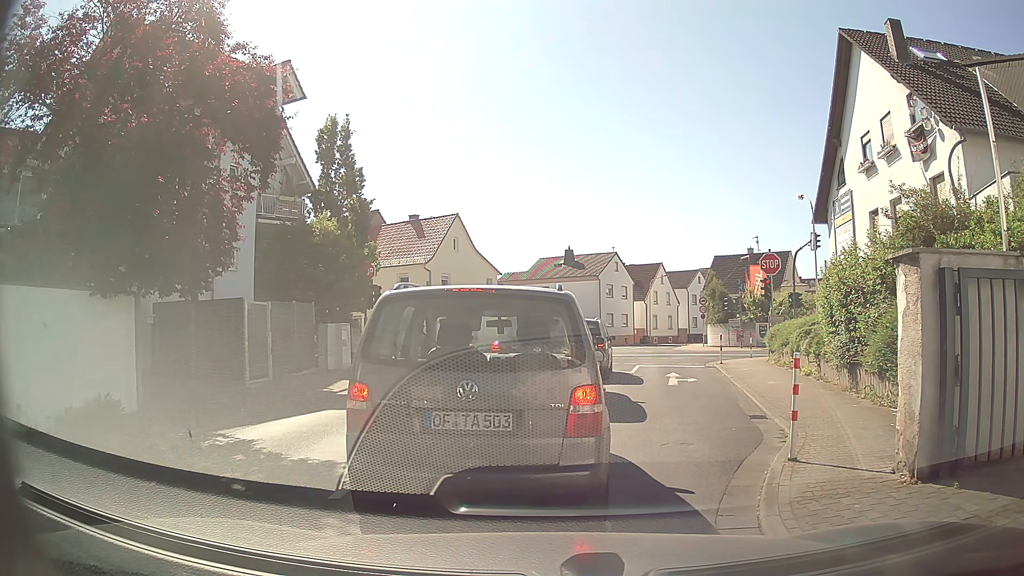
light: Day
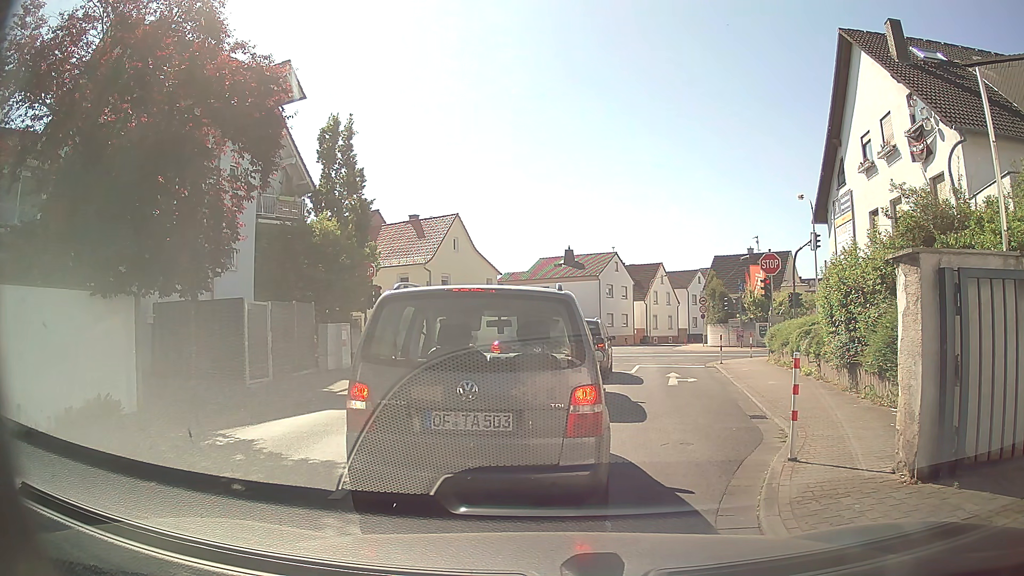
(0.0, 0.0) m; 0°
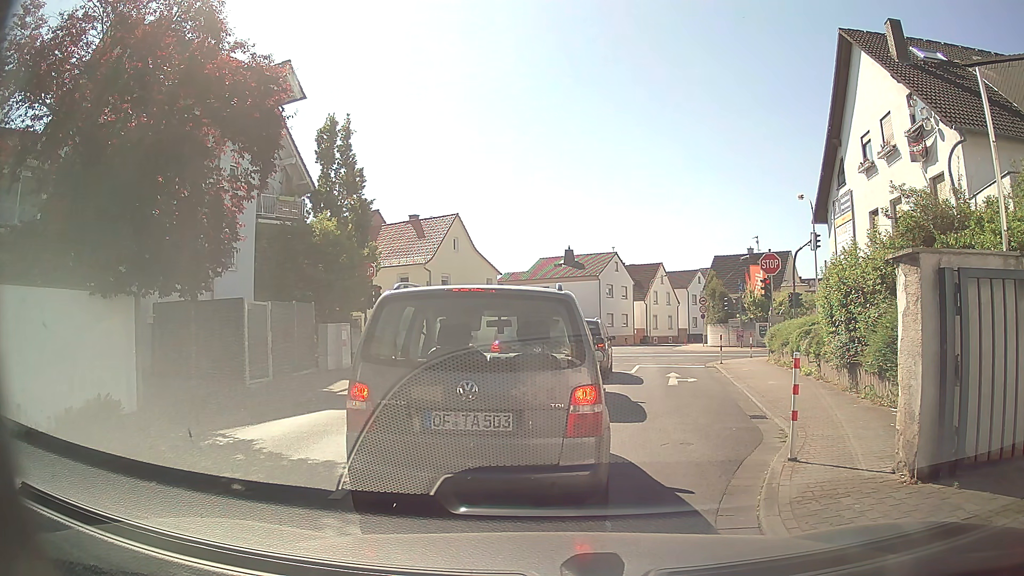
(0.0, 0.0) m; 0°
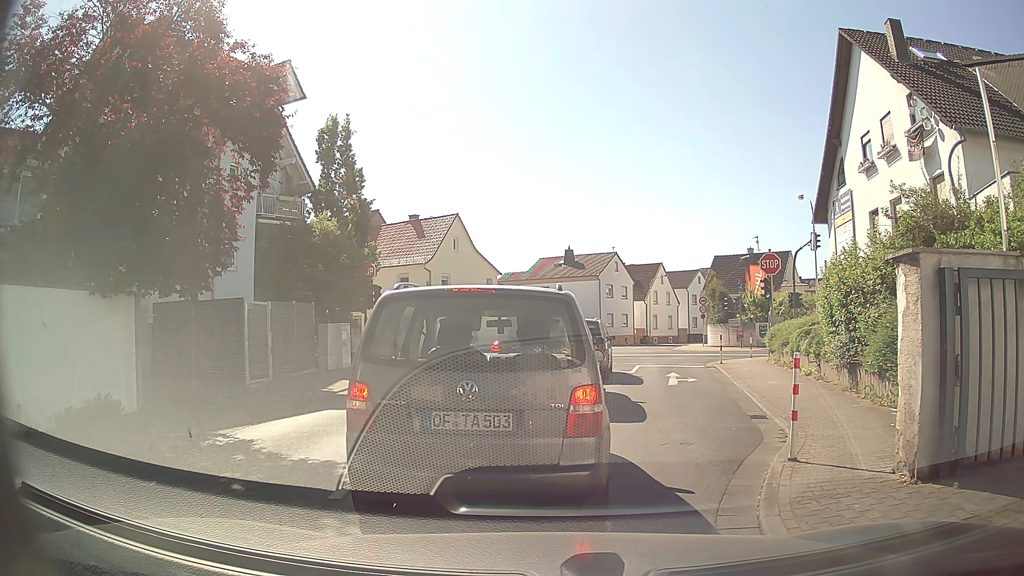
(0.0, 0.0) m; 0°
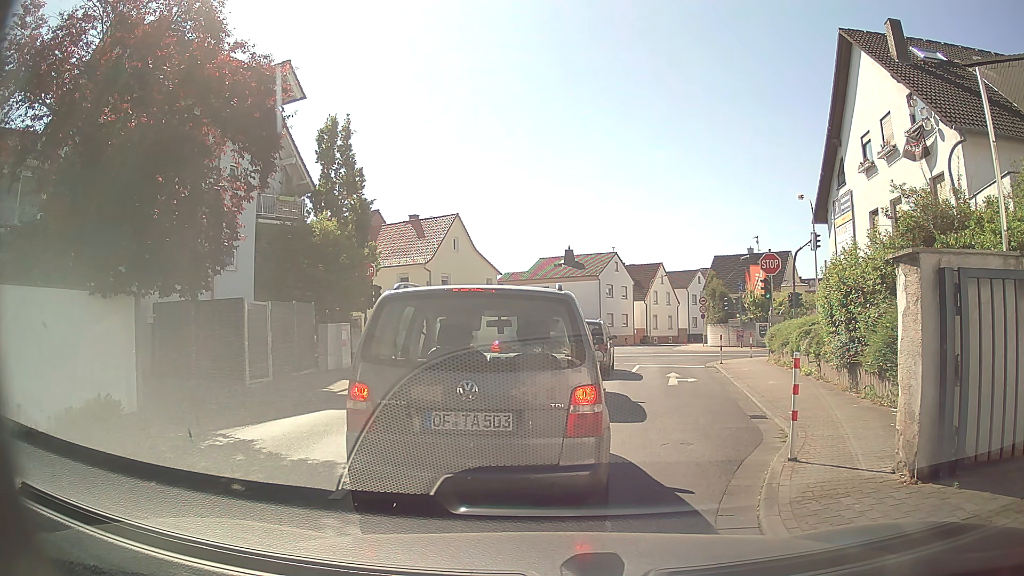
(0.0, 0.0) m; 0°
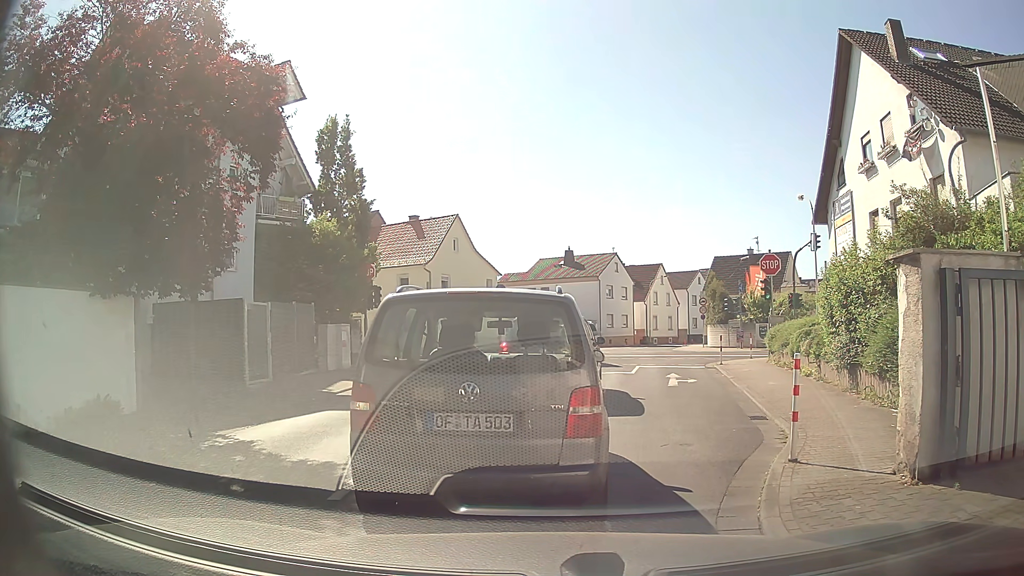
(0.0, 0.0) m; 0°
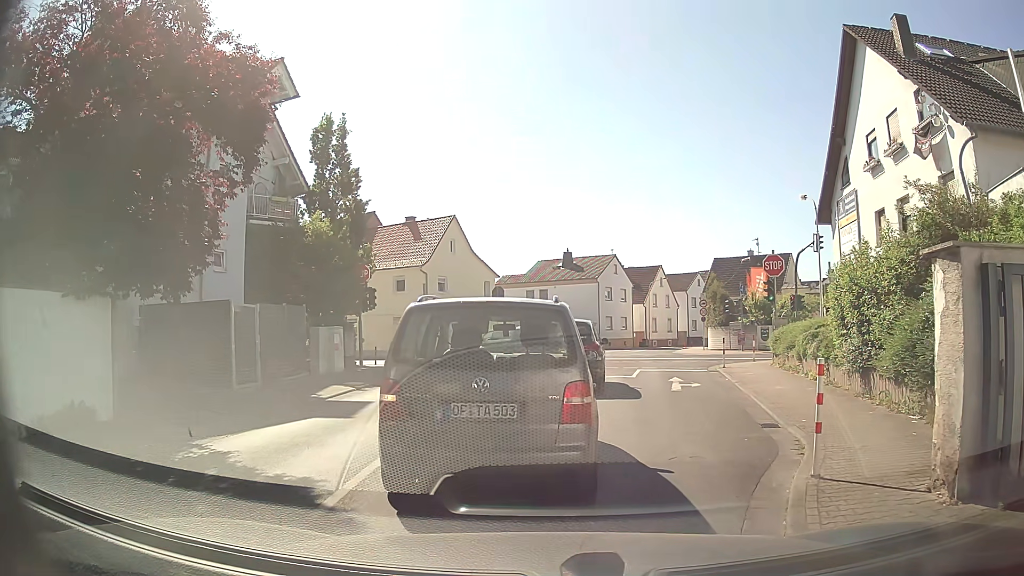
(0.0, +0.7) m; 0°
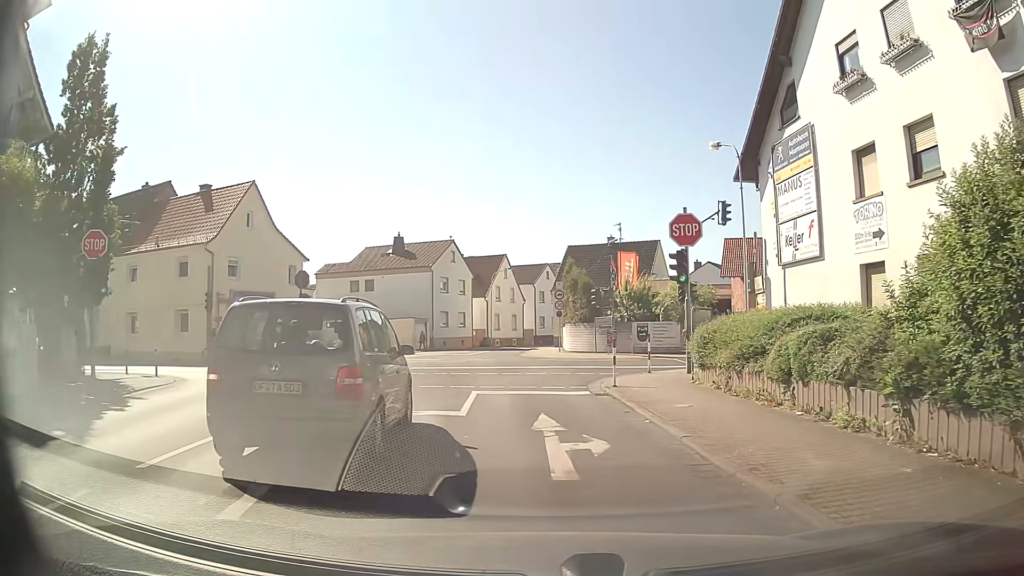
(+0.9, +10.1) m; +12°
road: tertiary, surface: asphalt
